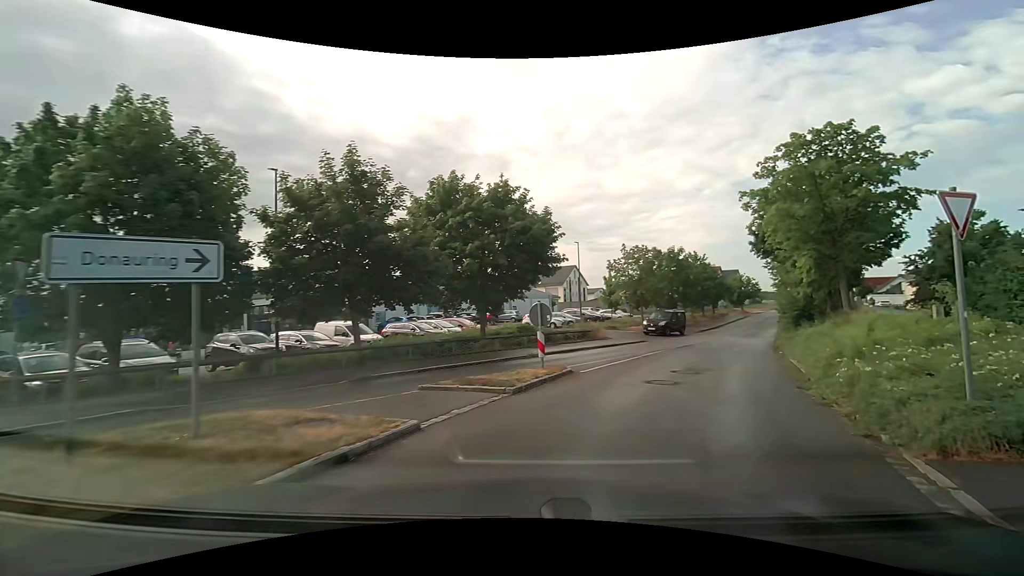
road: tertiary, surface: asphalt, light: Day
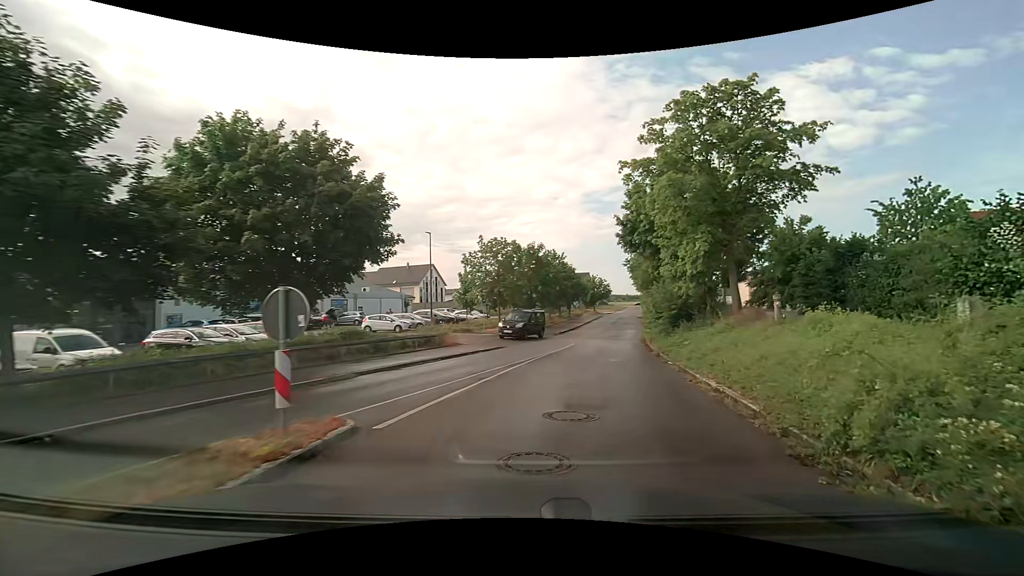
(+0.8, +6.1) m; +15°
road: residential
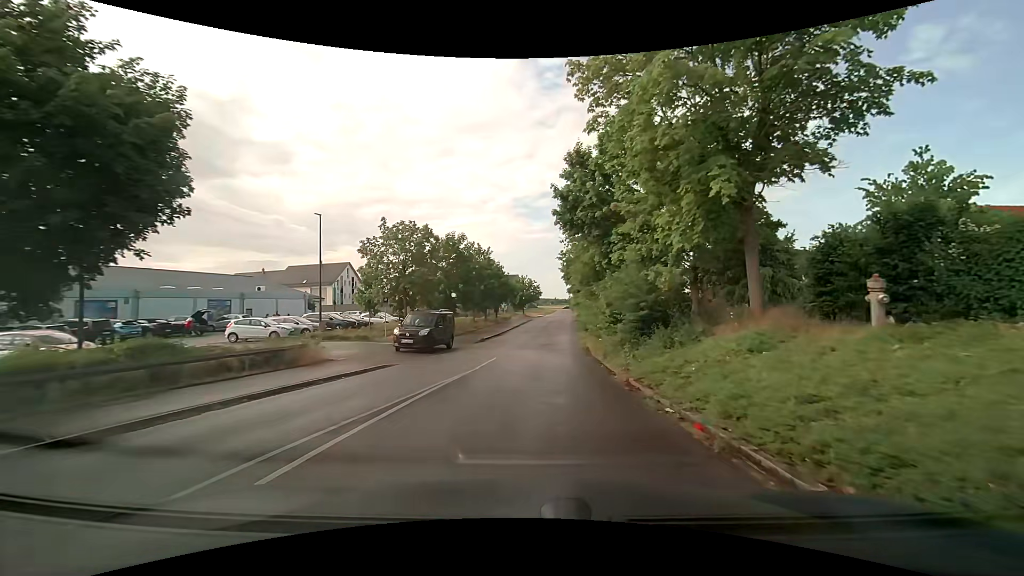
(+0.9, +7.4) m; +10°
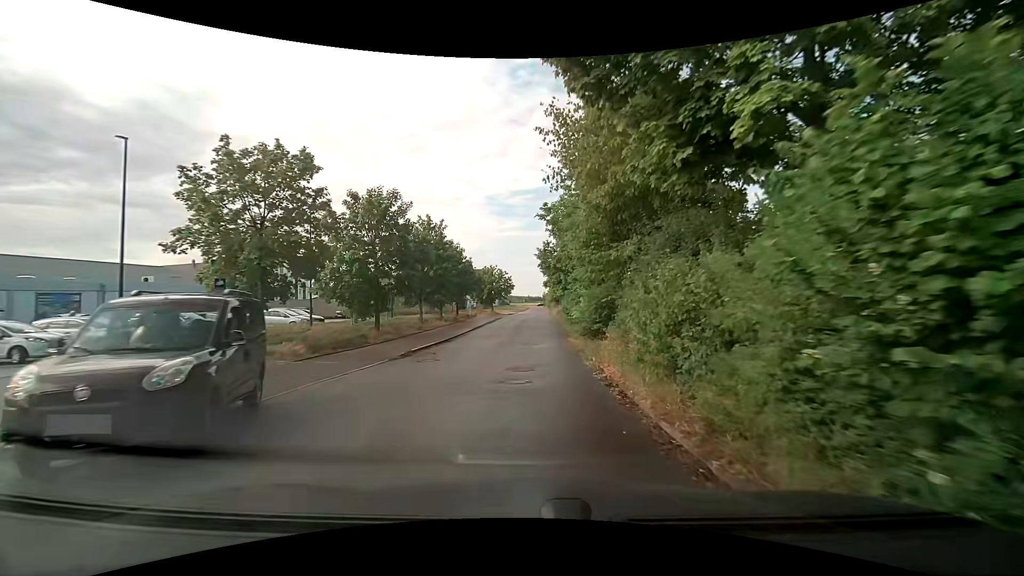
(+0.4, +13.6) m; +4°
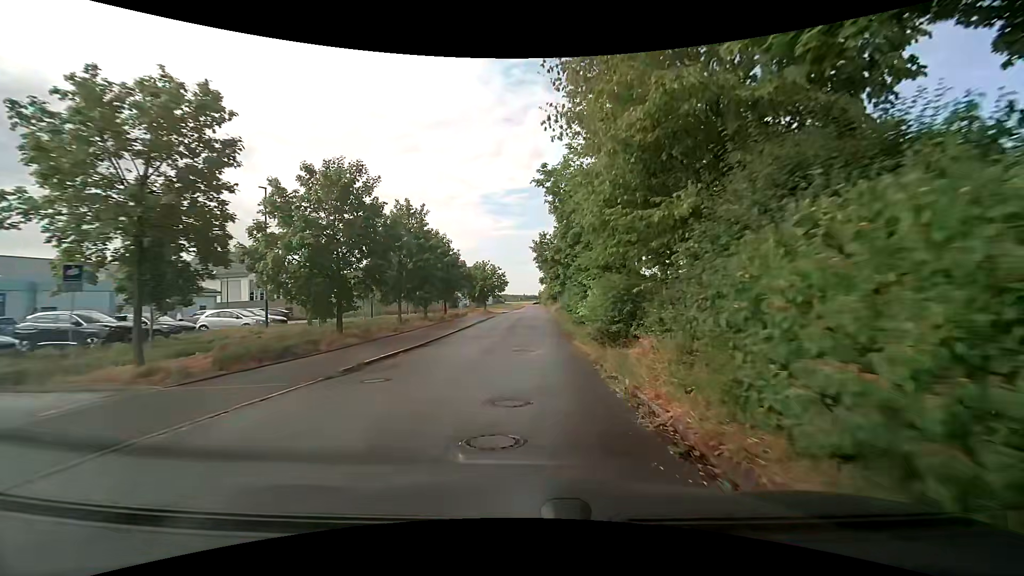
(0.0, +5.0) m; 0°
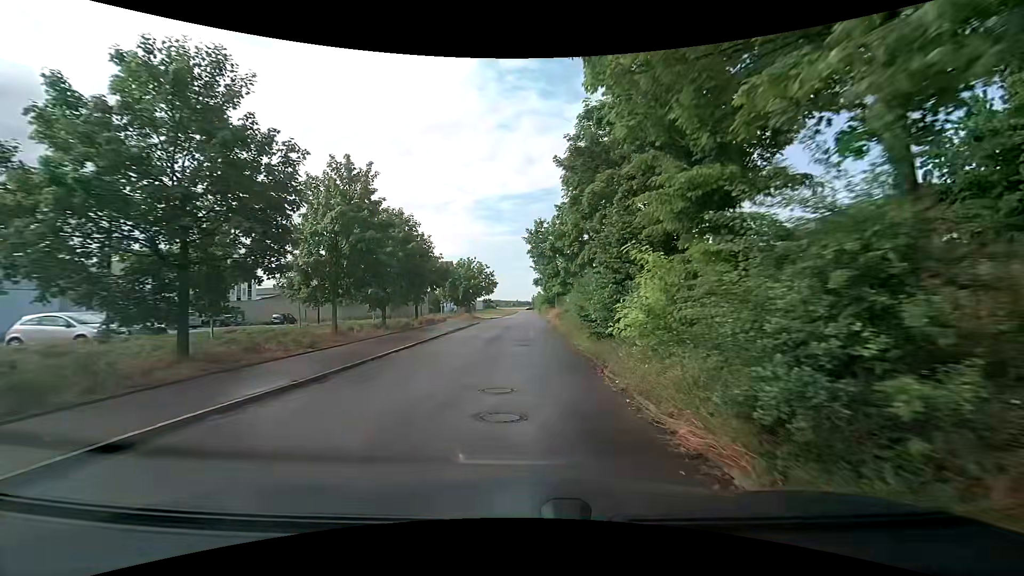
(0.0, +10.1) m; +1°
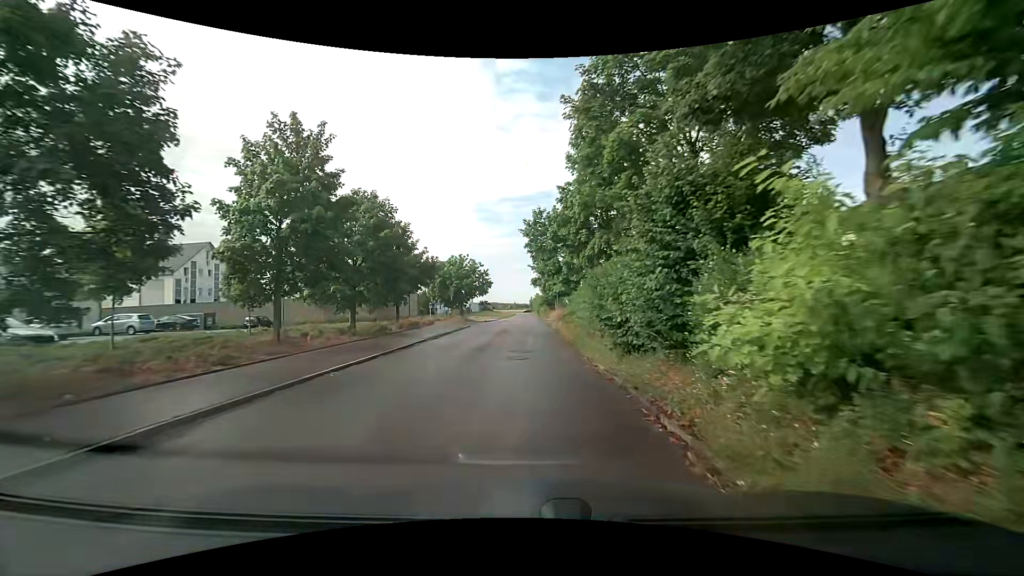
(0.0, +5.1) m; 0°
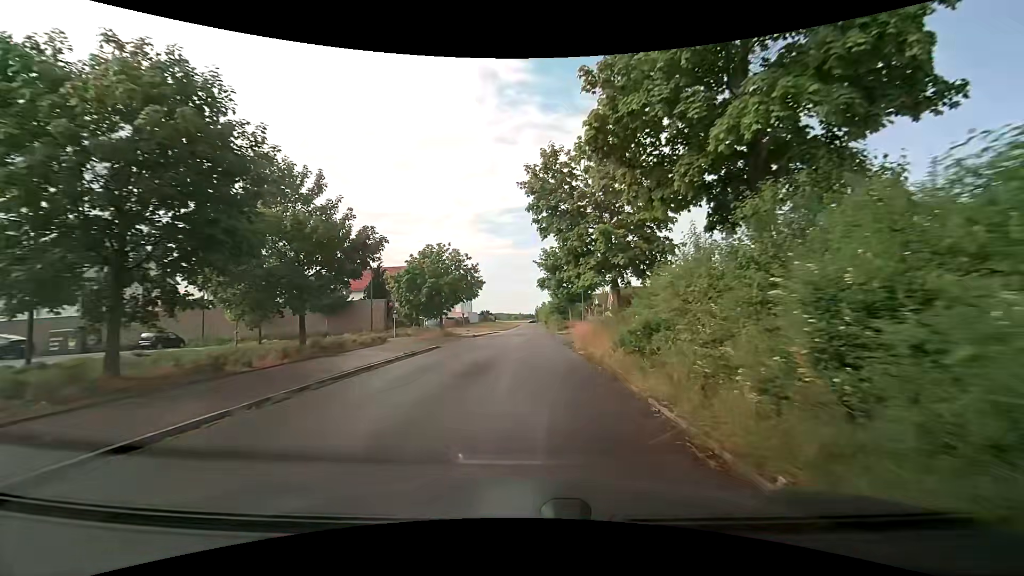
(0.0, +15.6) m; 0°
(0, +10) (0, +20) (0, +30) (0, +40) (0, +50) (0, +60) (0, +70) (0, +80) (0, +90) (0, +100) m
